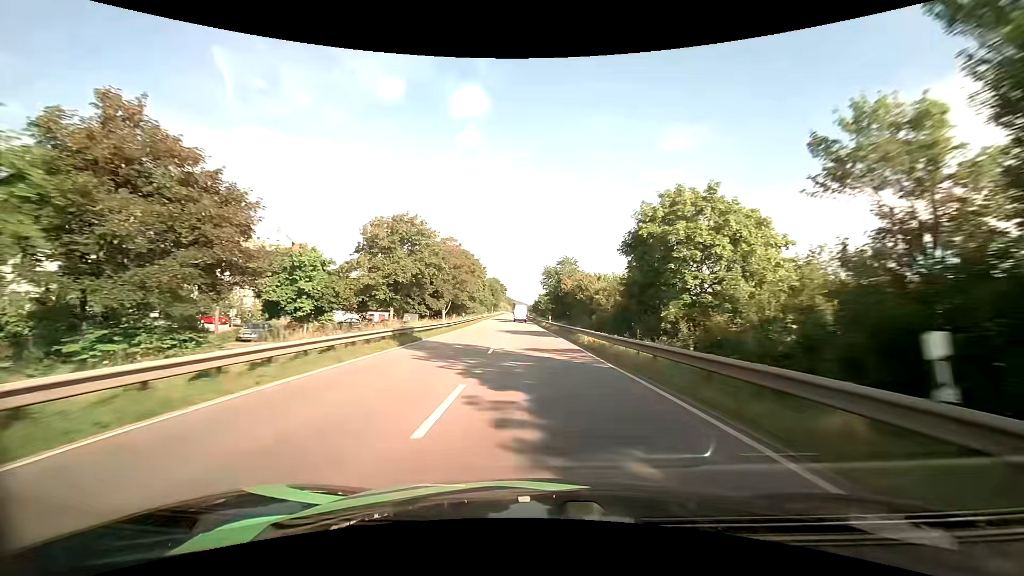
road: primary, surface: asphalt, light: Day
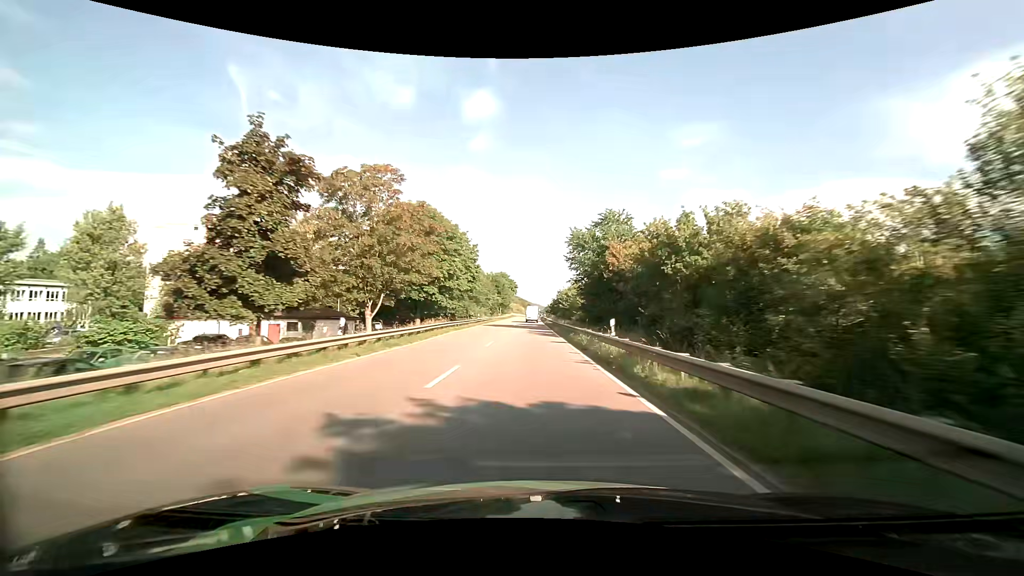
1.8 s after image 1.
(-0.5, +36.0) m; -1°
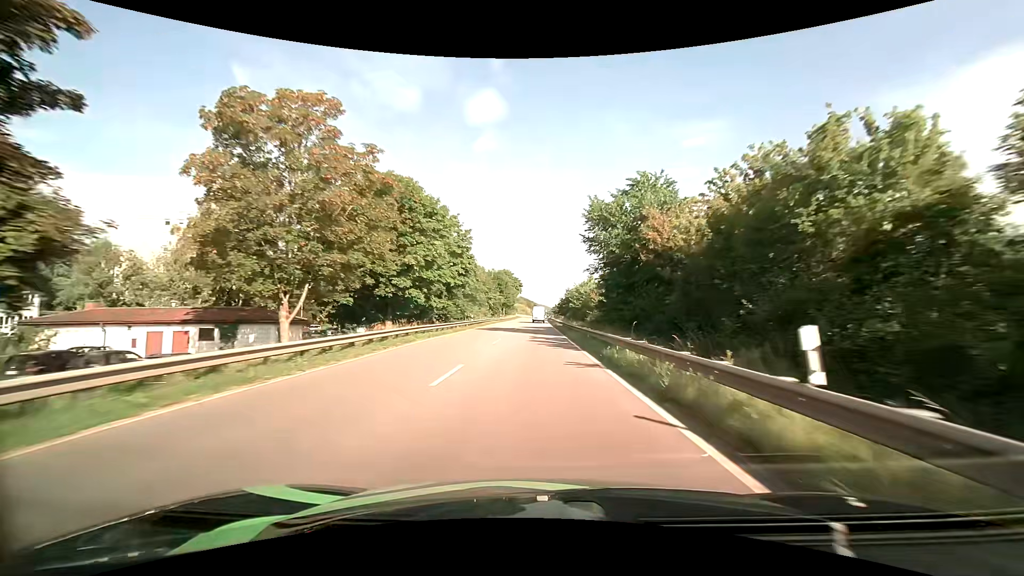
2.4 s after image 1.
(-0.1, +11.9) m; -1°
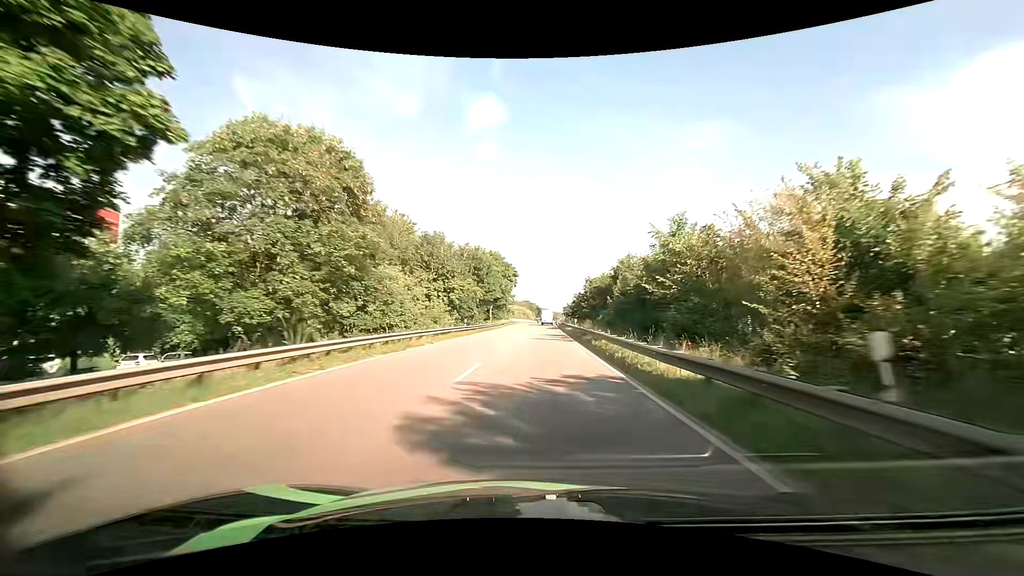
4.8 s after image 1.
(-0.4, +46.9) m; -1°
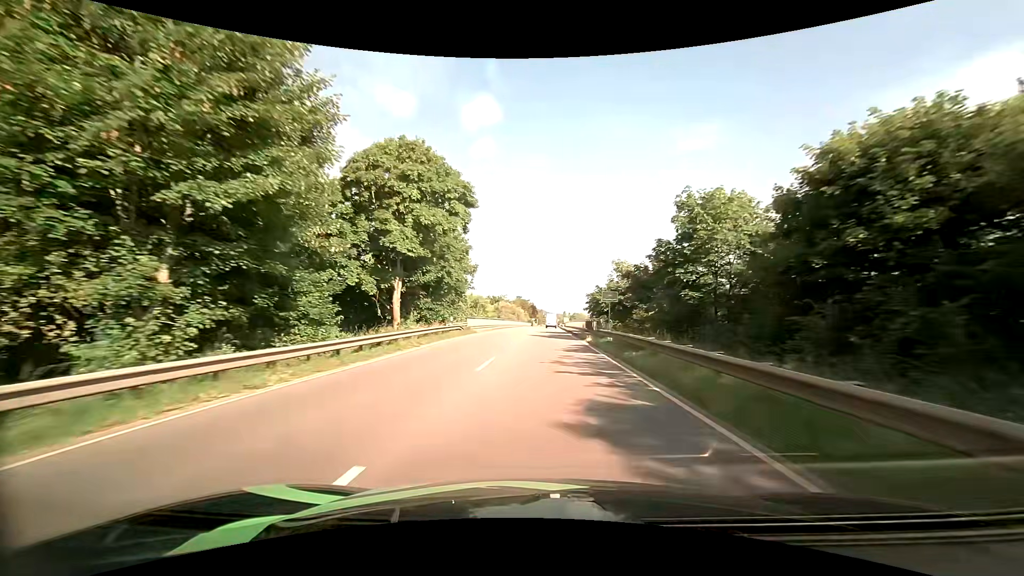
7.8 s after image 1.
(+0.4, +58.1) m; 0°
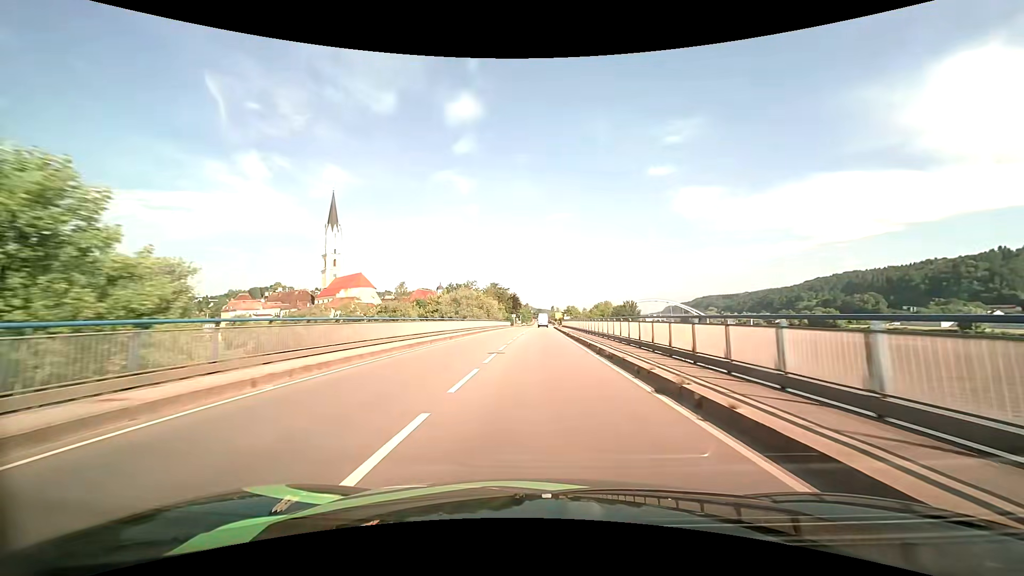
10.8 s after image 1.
(+1.2, +58.0) m; +2°
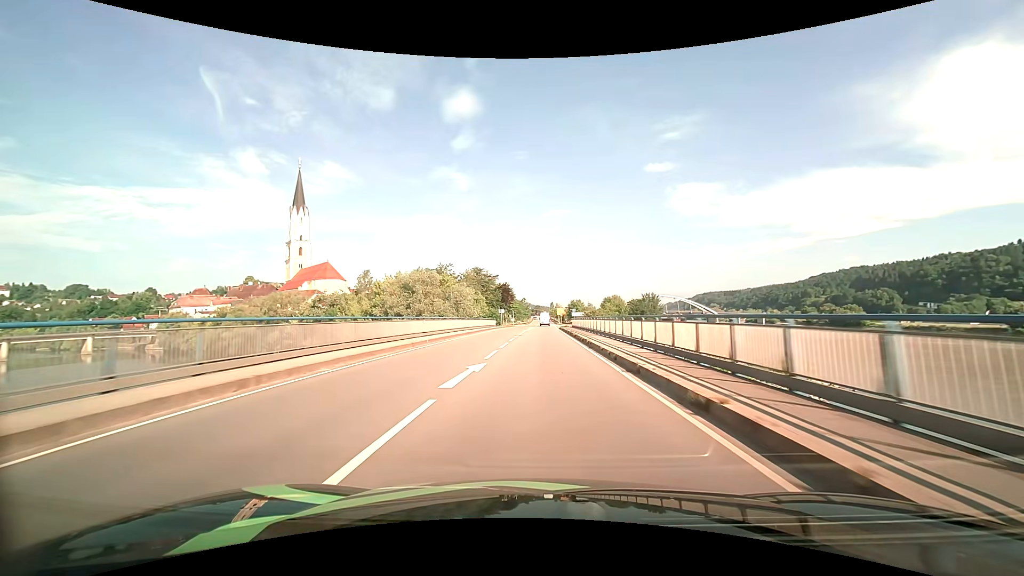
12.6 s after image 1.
(0.0, +35.0) m; 0°
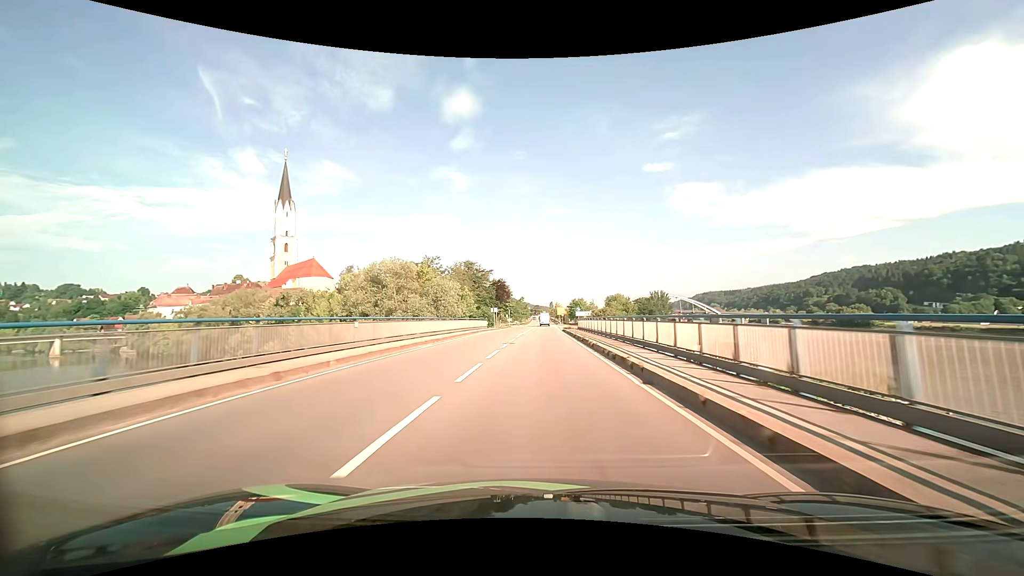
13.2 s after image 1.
(0.0, +11.7) m; 0°
(0, +10) (0, +20) (0, +30) (0, +40) (0, +50) (0, +60) (0, +70) (+1, +80) (+1, +90) (+1, +100) m
